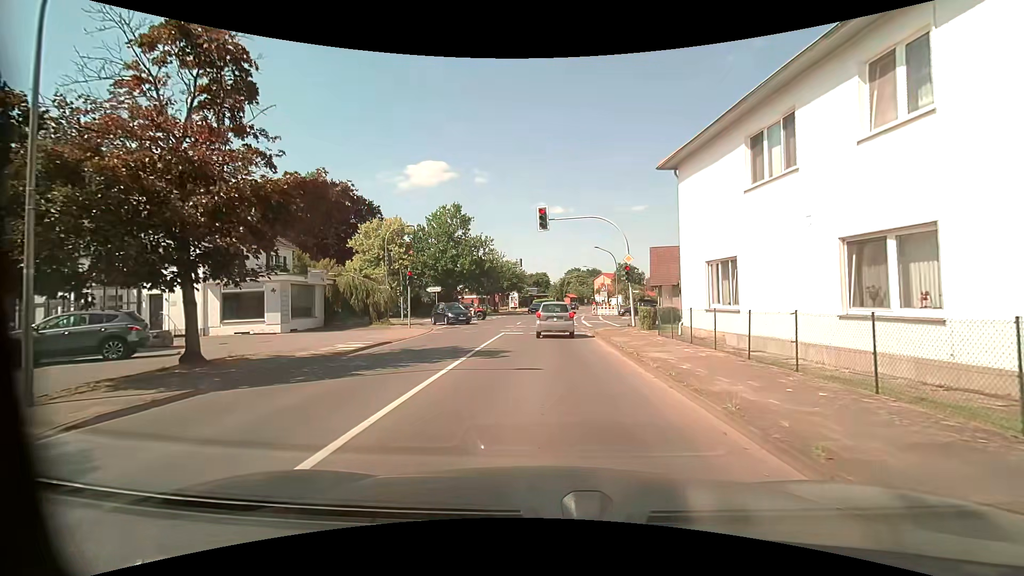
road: tertiary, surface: asphalt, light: Day
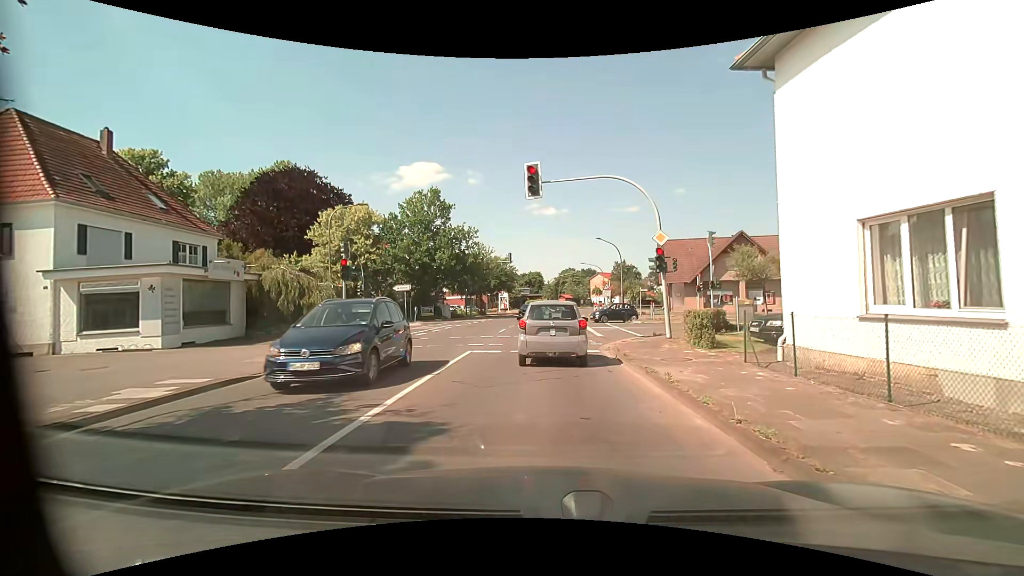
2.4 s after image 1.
(-0.1, +8.6) m; -2°
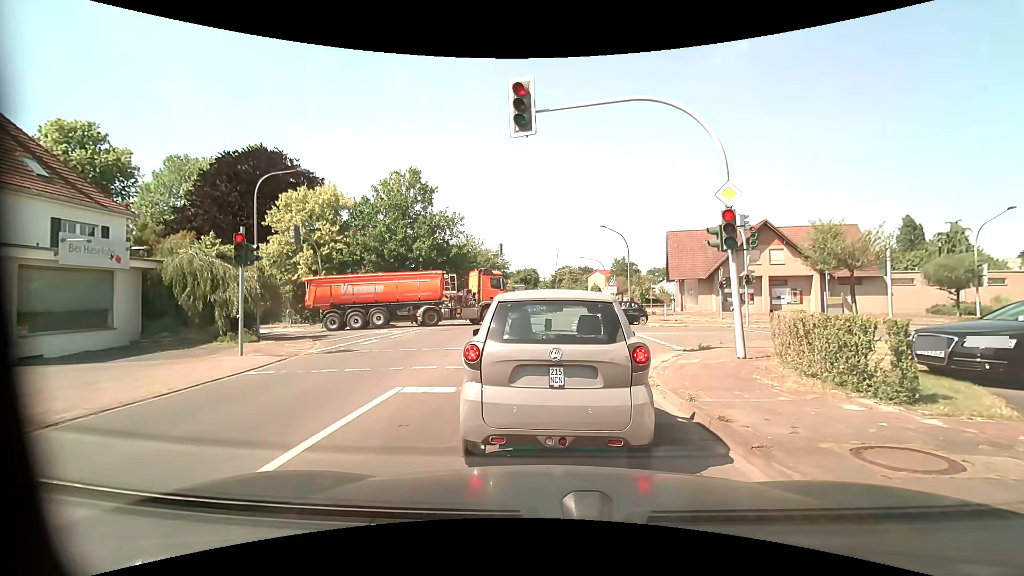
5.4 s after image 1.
(+0.1, +6.6) m; +1°
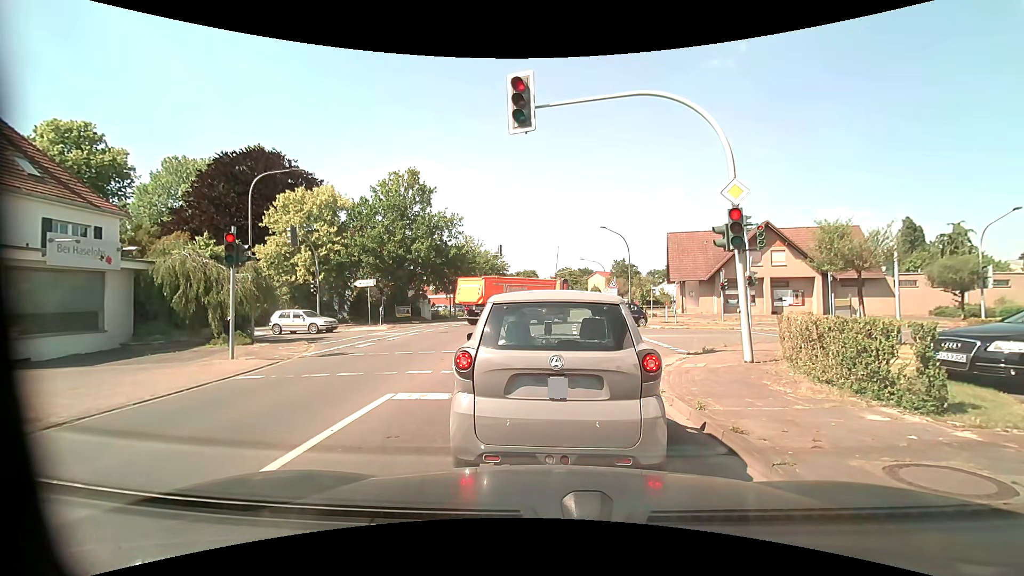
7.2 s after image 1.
(0.0, +0.4) m; 0°
